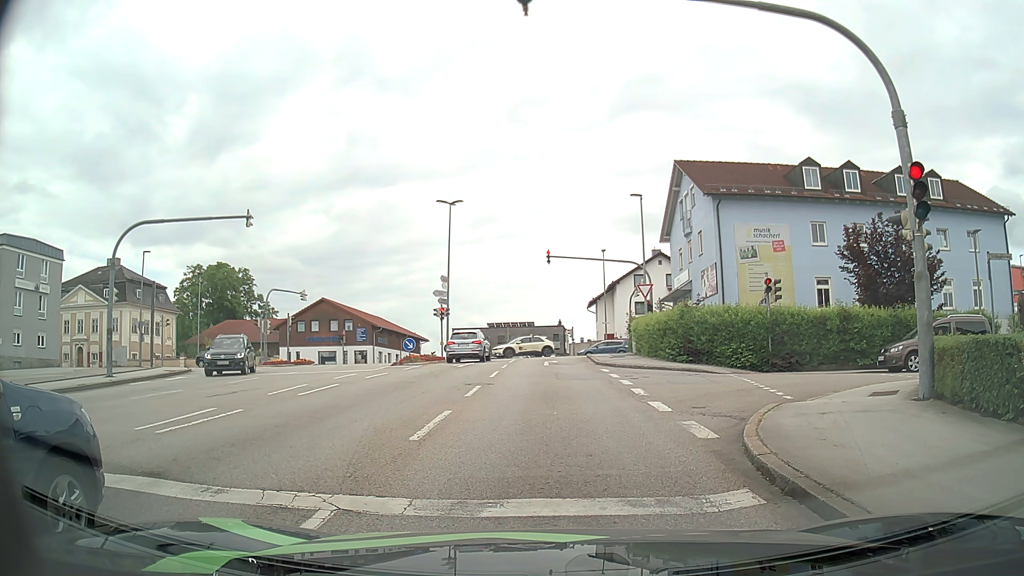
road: tertiary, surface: asphalt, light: Day
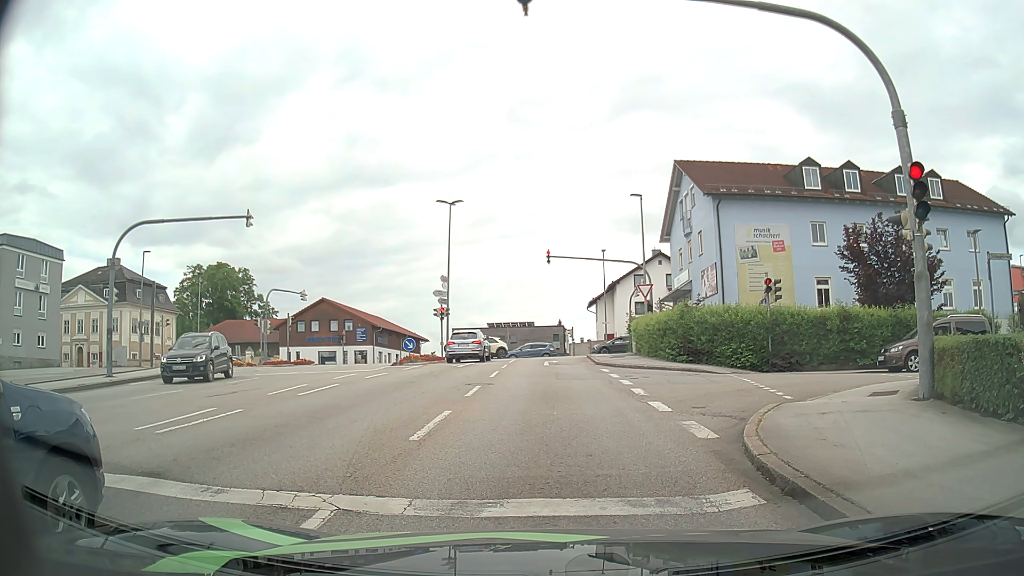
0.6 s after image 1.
(0.0, 0.0) m; 0°
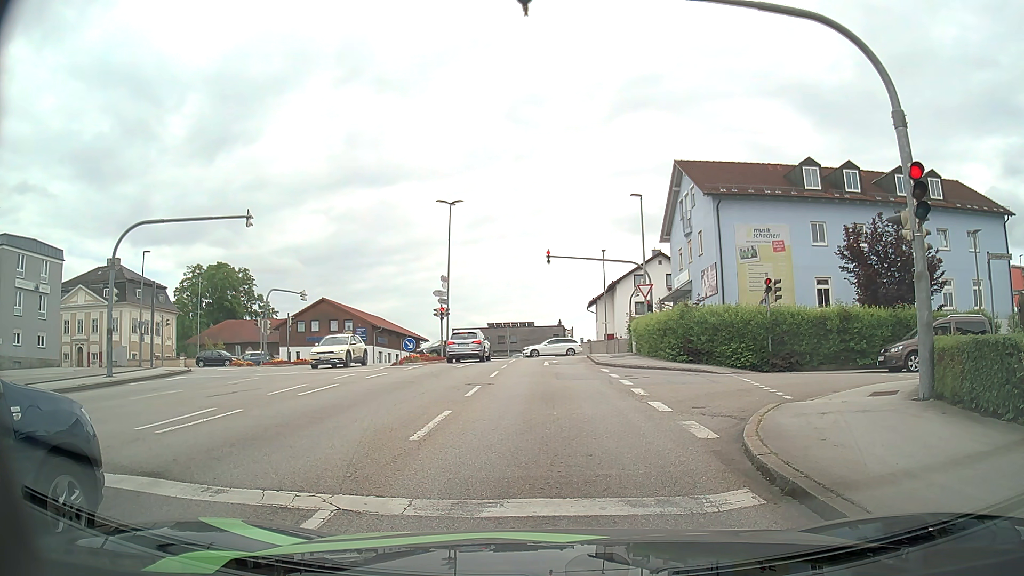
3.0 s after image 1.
(0.0, 0.0) m; 0°
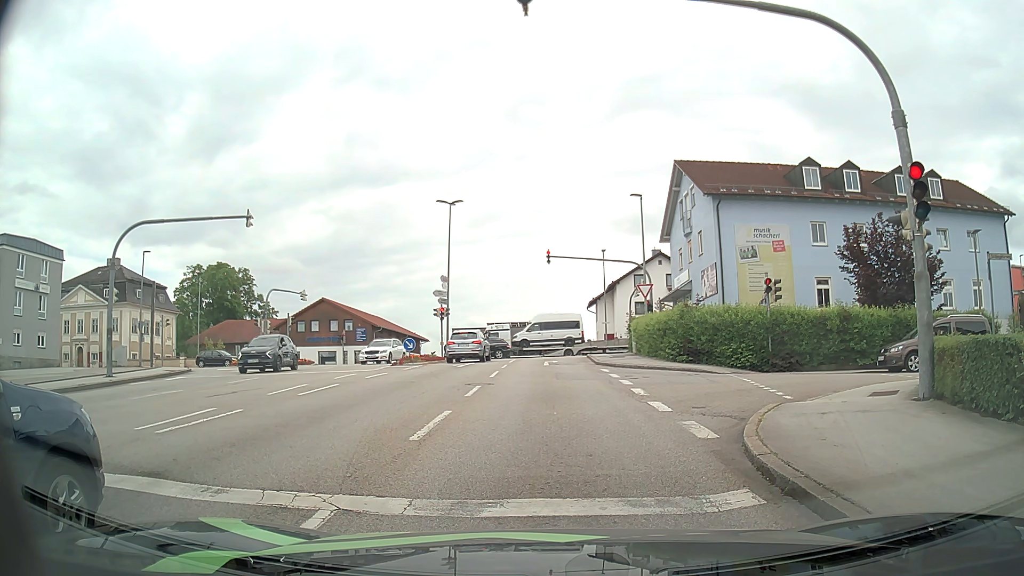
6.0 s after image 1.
(0.0, 0.0) m; 0°
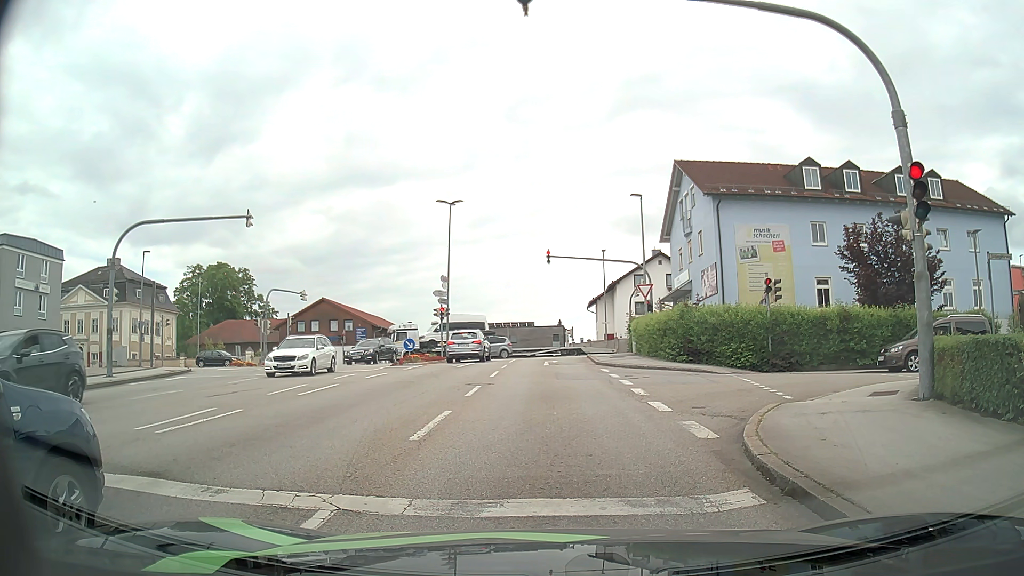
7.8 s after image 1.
(0.0, 0.0) m; 0°
